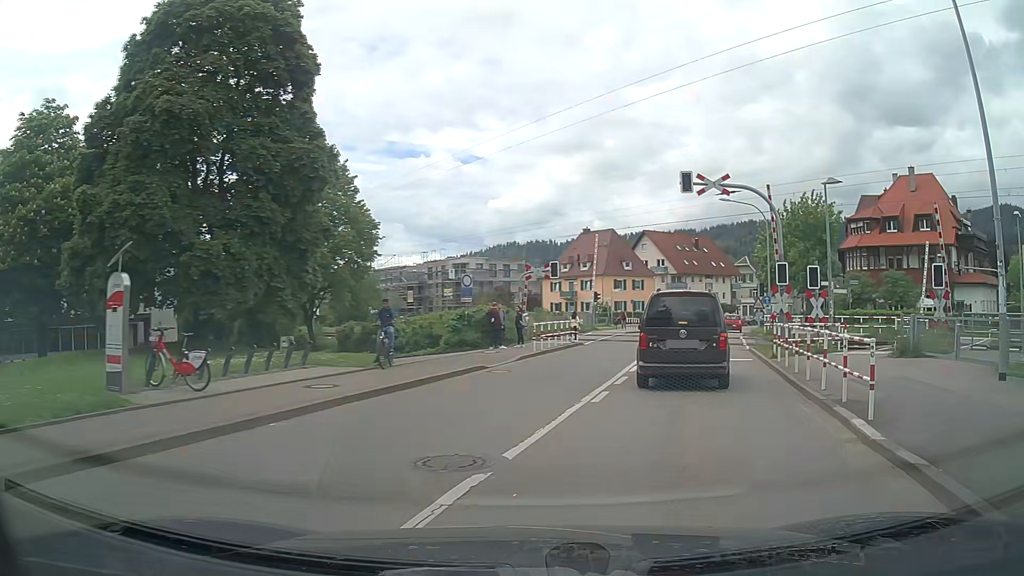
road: unclassified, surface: asphalt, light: Day
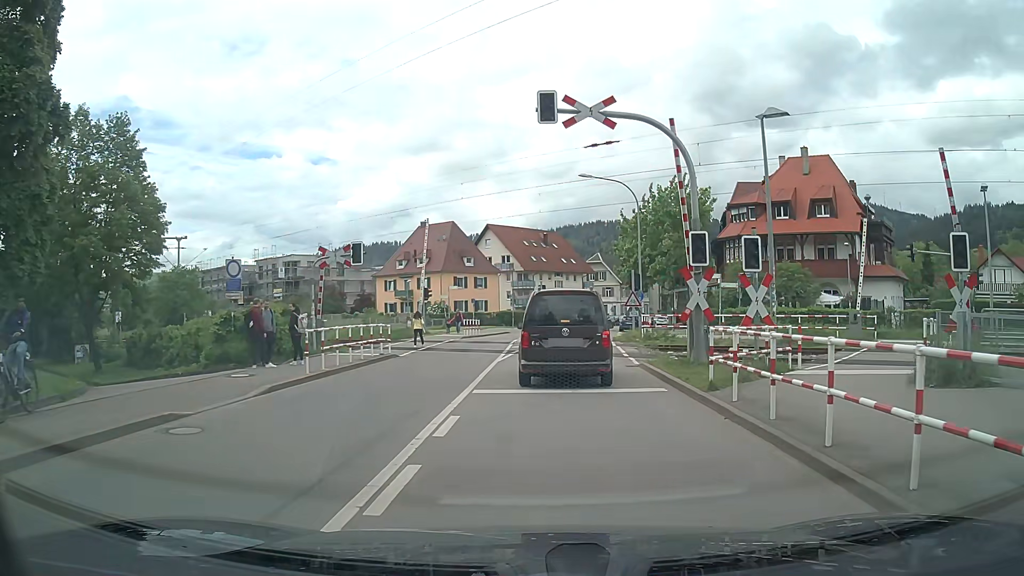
(+1.3, +8.9) m; +12°
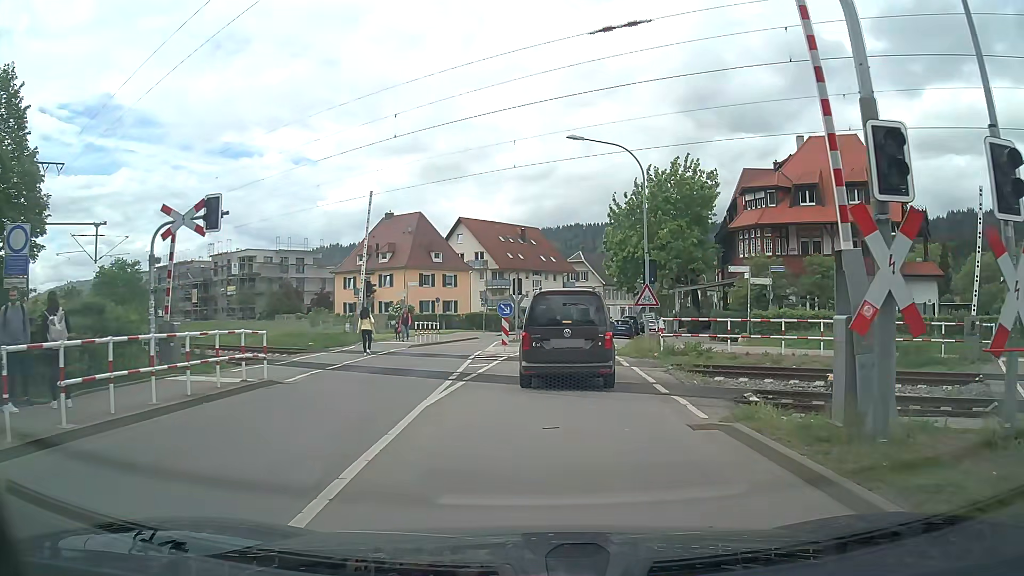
(+0.3, +9.5) m; +2°
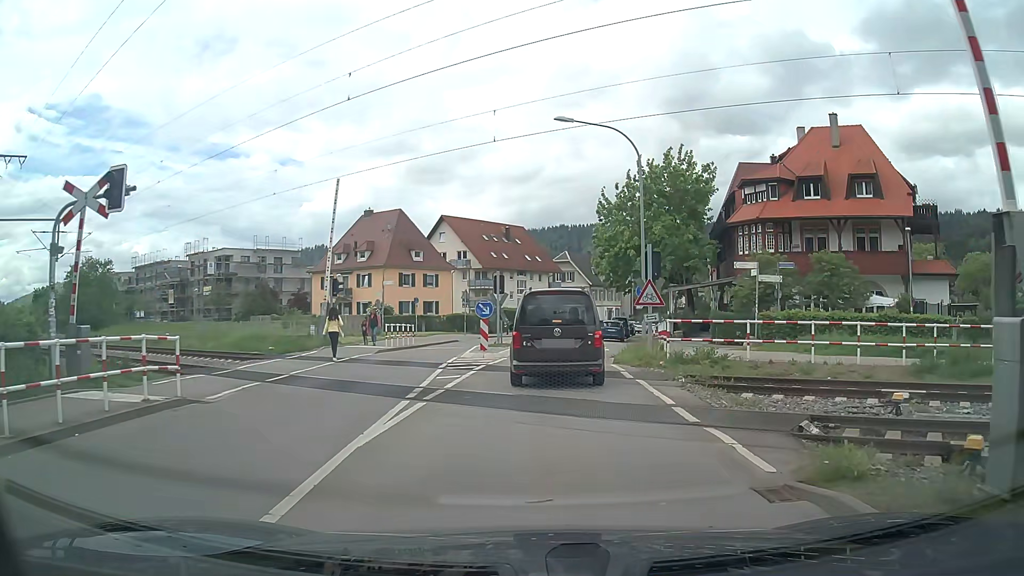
(0.0, +3.2) m; +1°
(0, +10) (+1, +20) (+2, +30) (+3, +40) (+3, +50) (+4, +60) (+6, +70) (+9, +79) (+12, +89) (+16, +98) m
